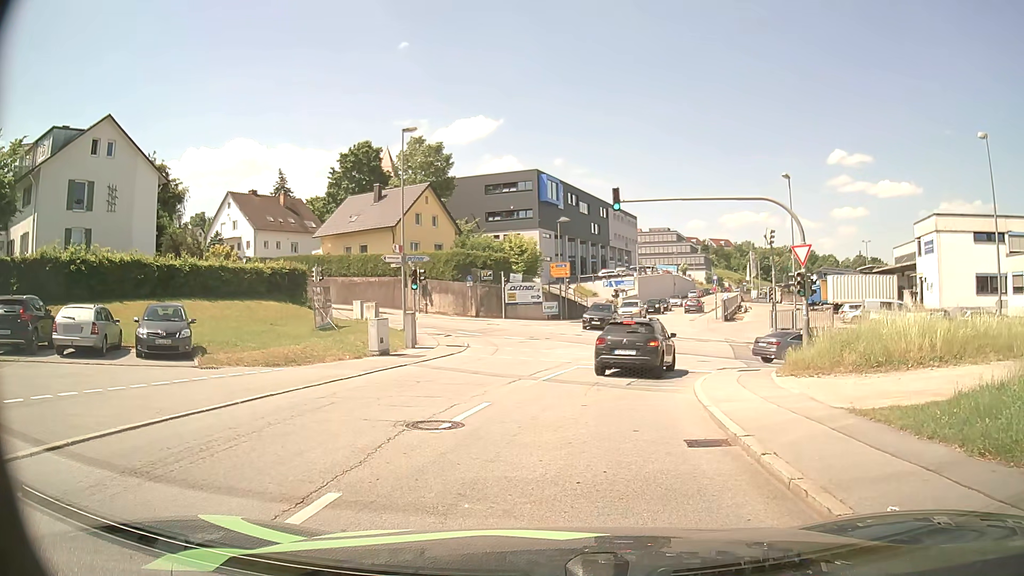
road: residential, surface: asphalt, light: Day
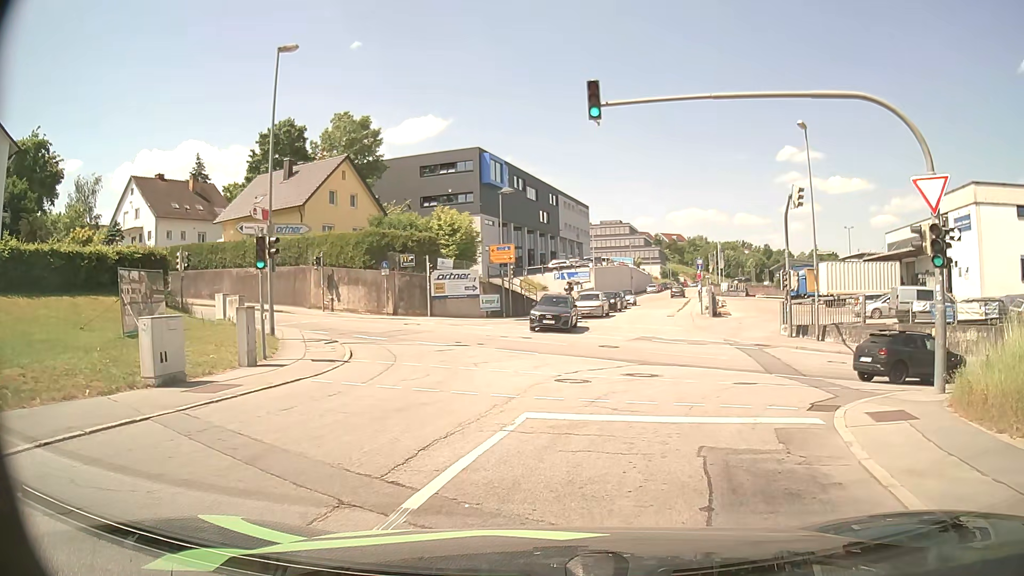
(+0.5, +11.2) m; +5°
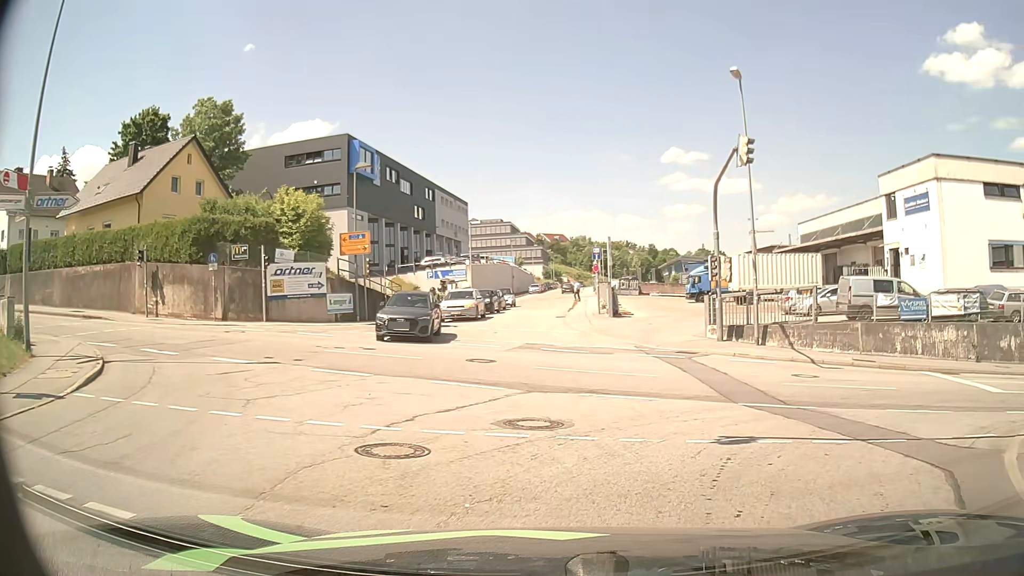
(+0.6, +7.5) m; +10°
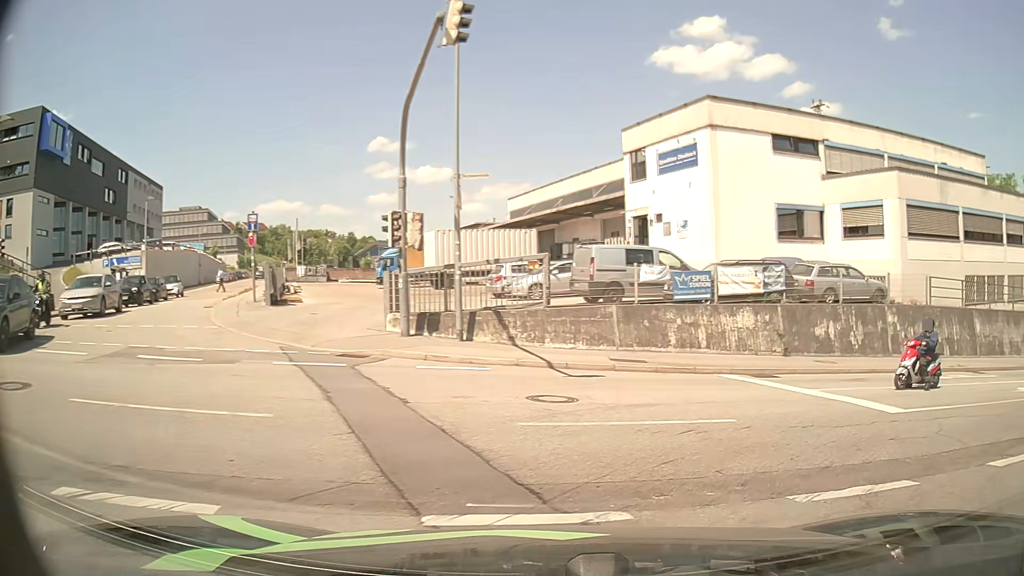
(+1.4, +7.9) m; +26°
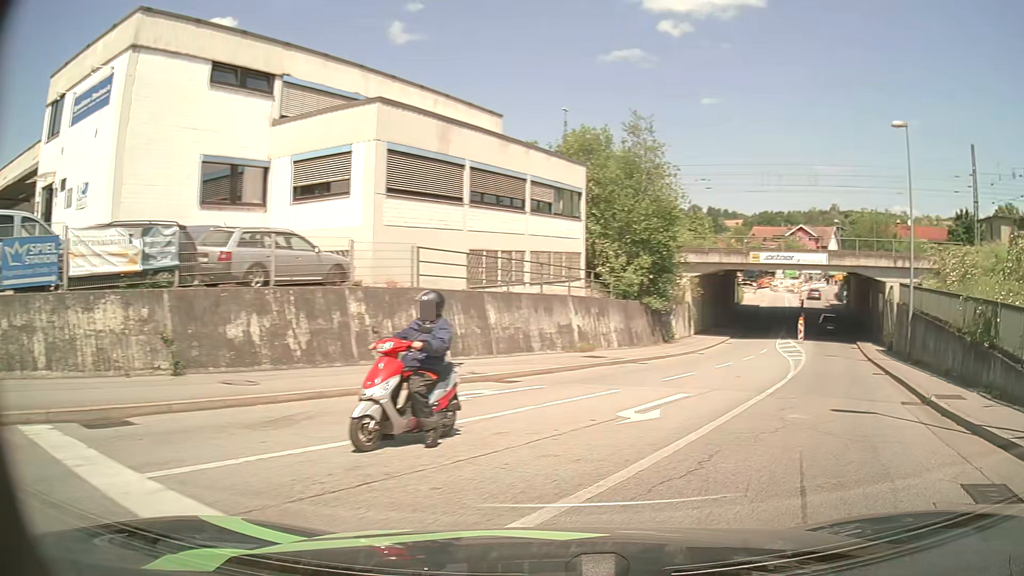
(+2.8, +7.8) m; +44°
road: tertiary
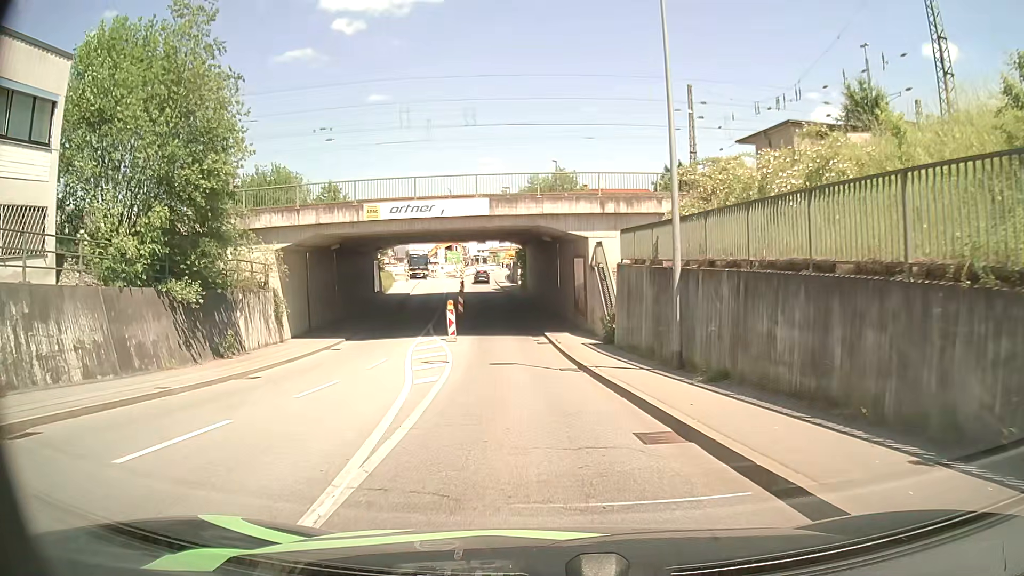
(+5.9, +14.9) m; +28°
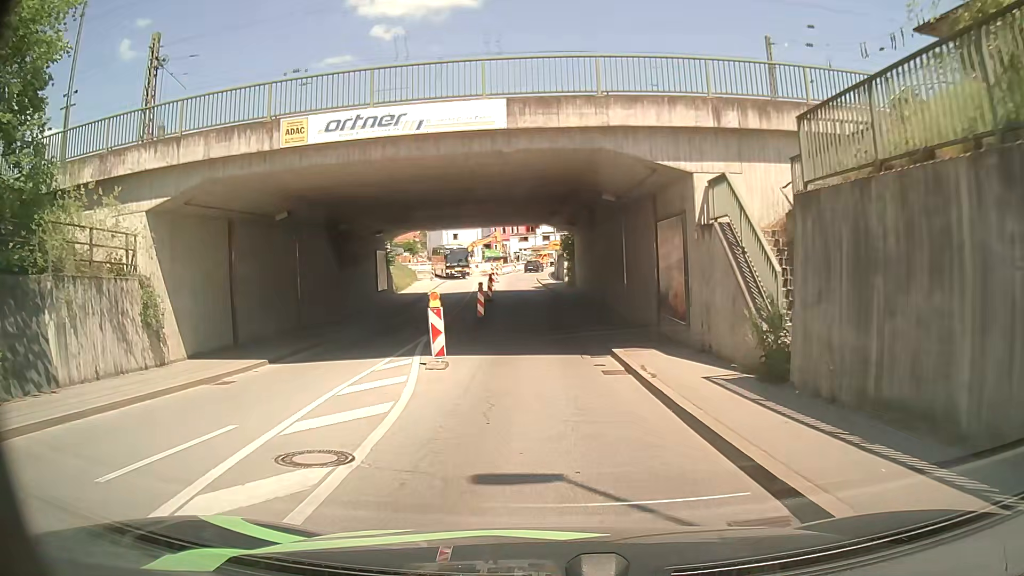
(-0.5, +13.1) m; -5°
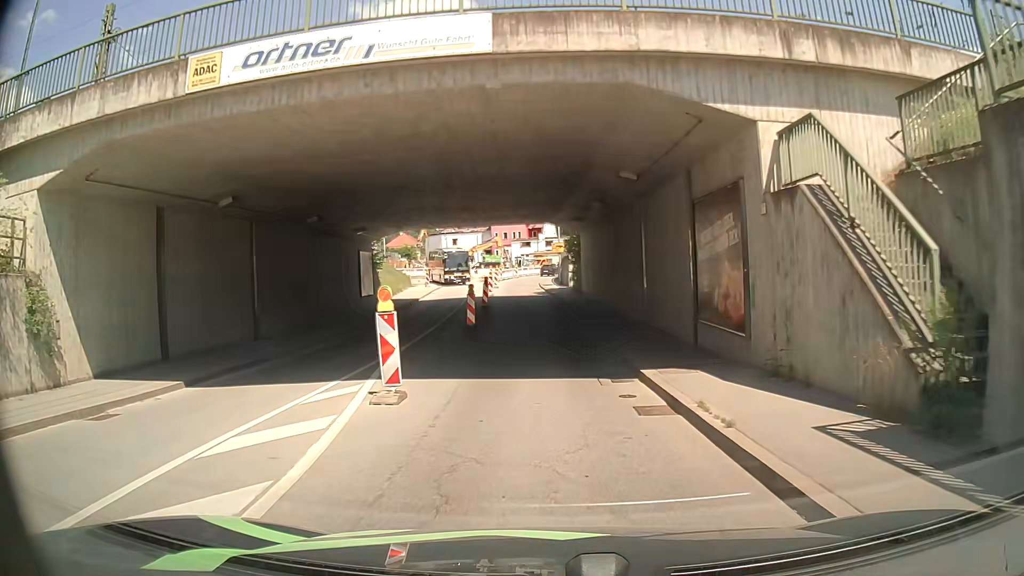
(0.0, +4.7) m; +1°
